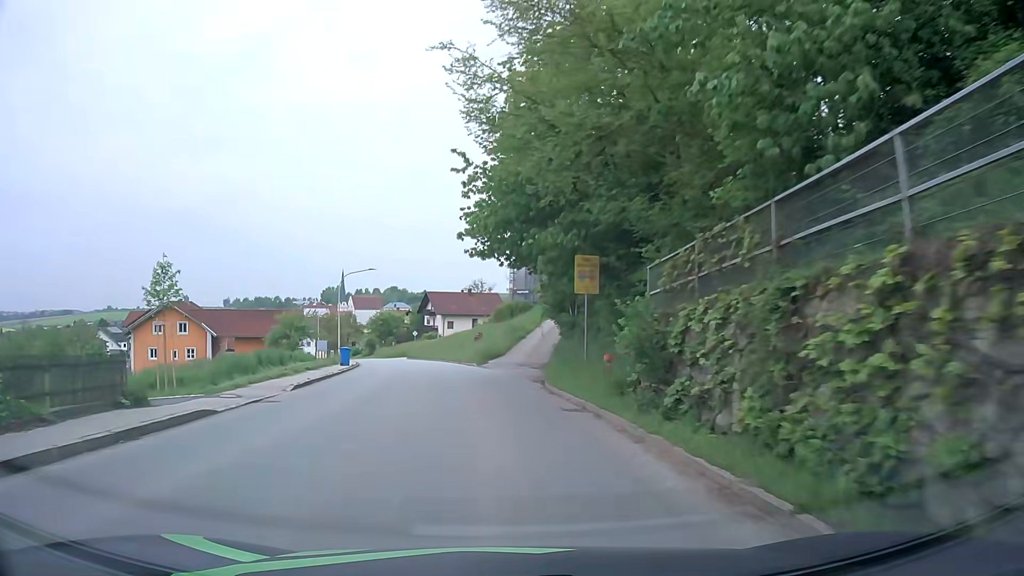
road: tertiary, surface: asphalt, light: Day
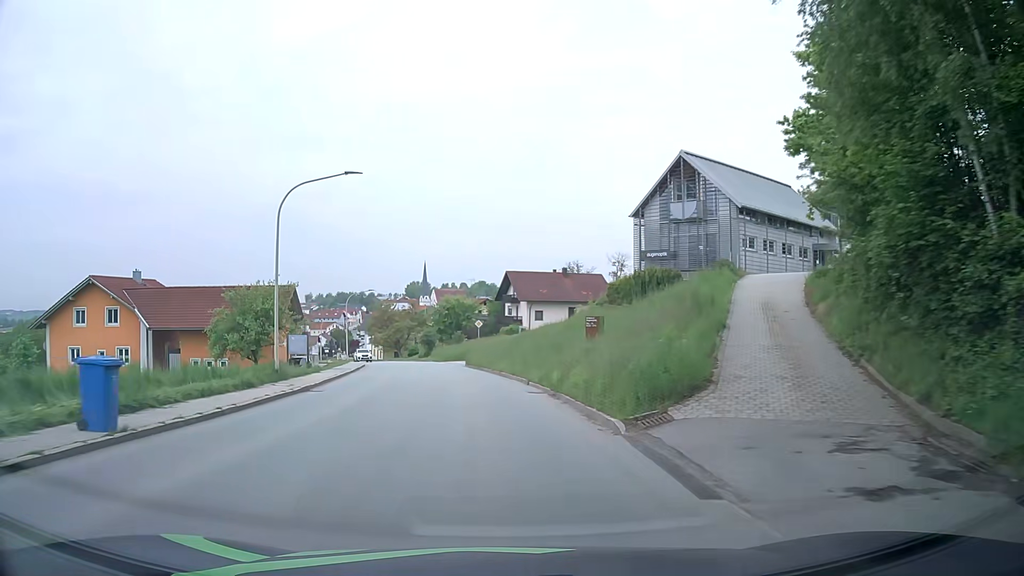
(-1.8, +30.4) m; -7°
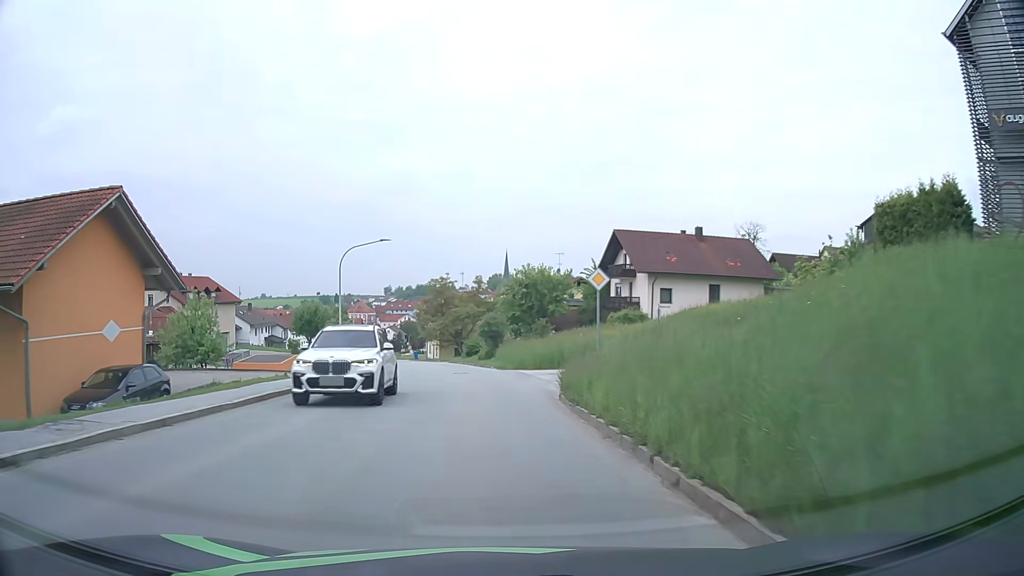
(-2.0, +30.6) m; -7°
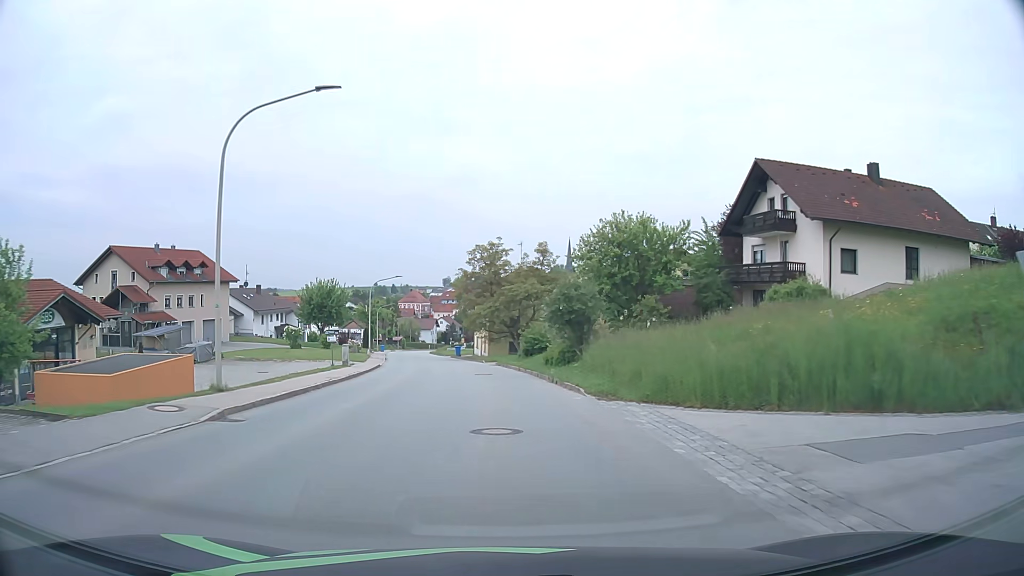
(-1.1, +23.0) m; -5°
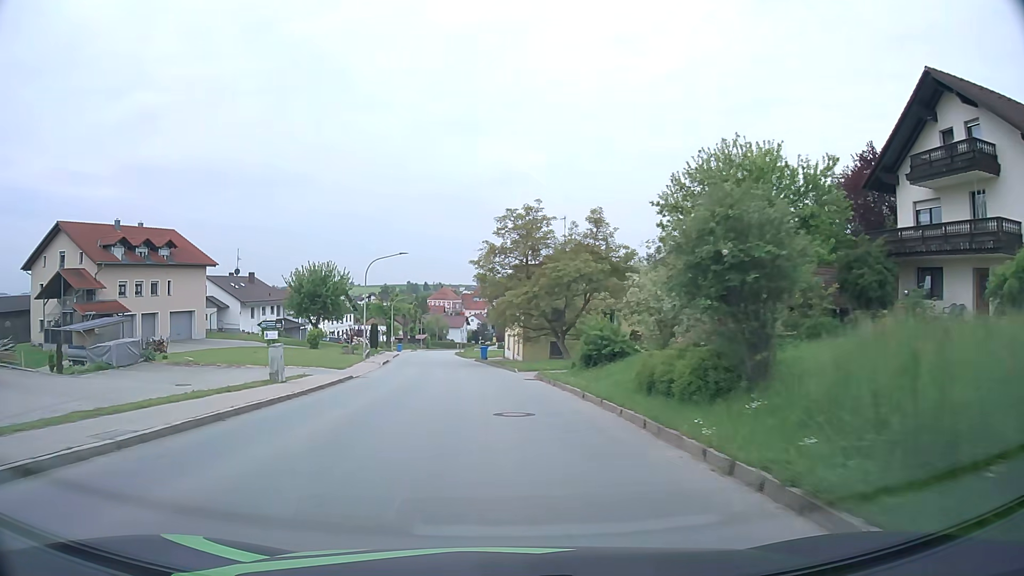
(-0.5, +15.4) m; -3°
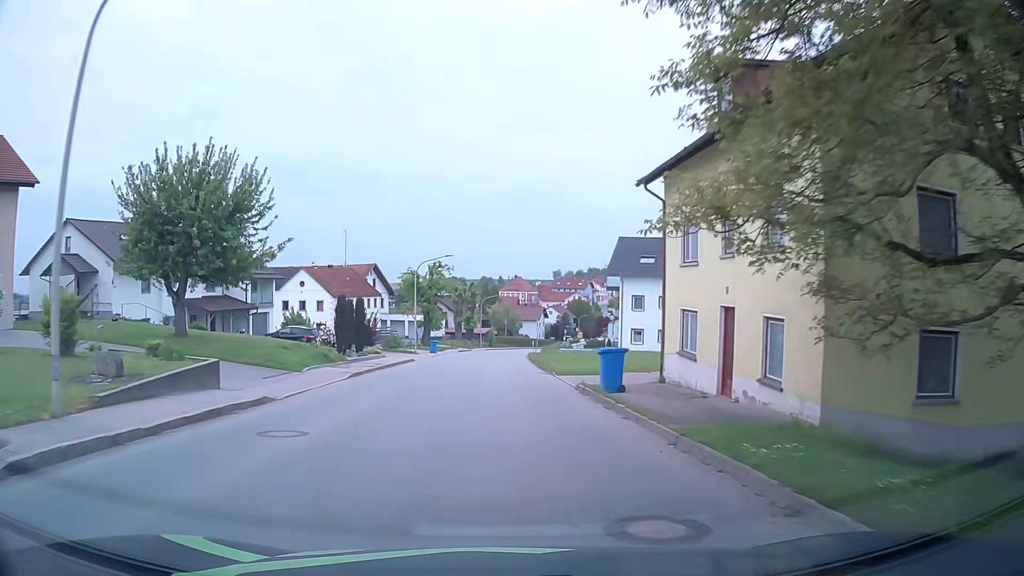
(-2.3, +38.2) m; -6°
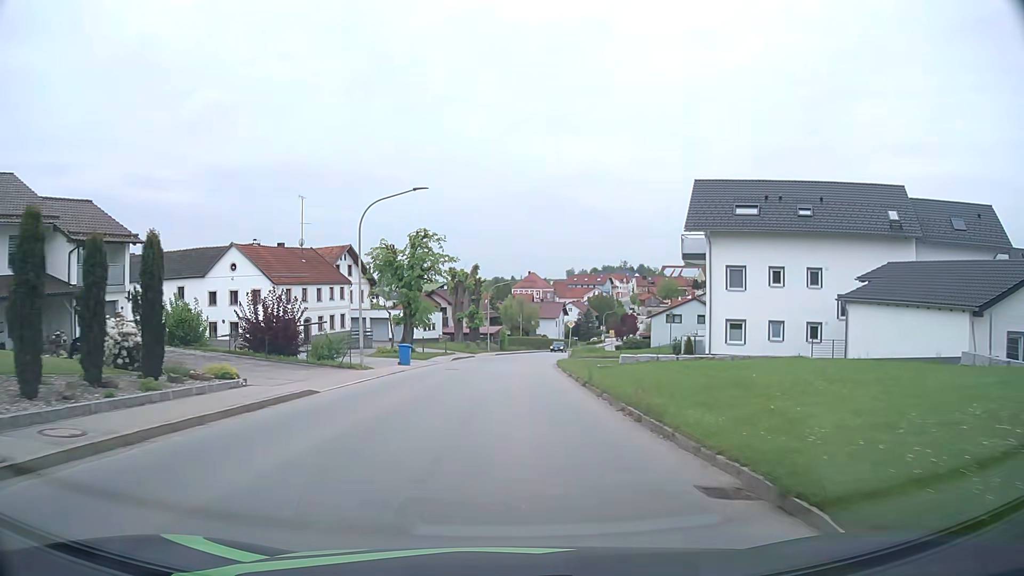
(-0.3, +23.0) m; -1°
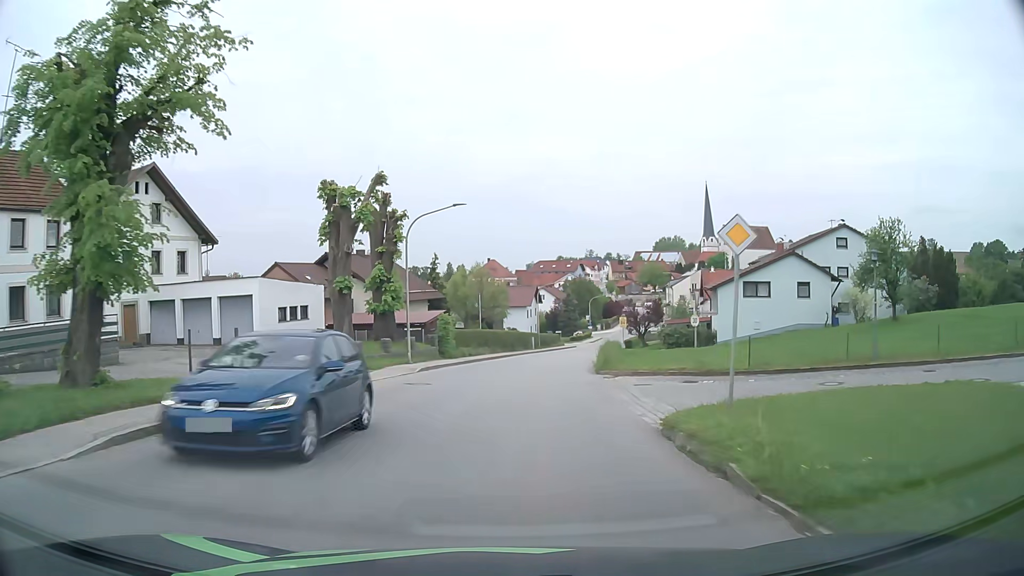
(+0.7, +38.2) m; +3°
(0, +10) (+1, +20) (+1, +30) (+3, +40) (+4, +50) (+6, +60) (+8, +69) (+11, +79) (+13, +89) (+16, +98) m
